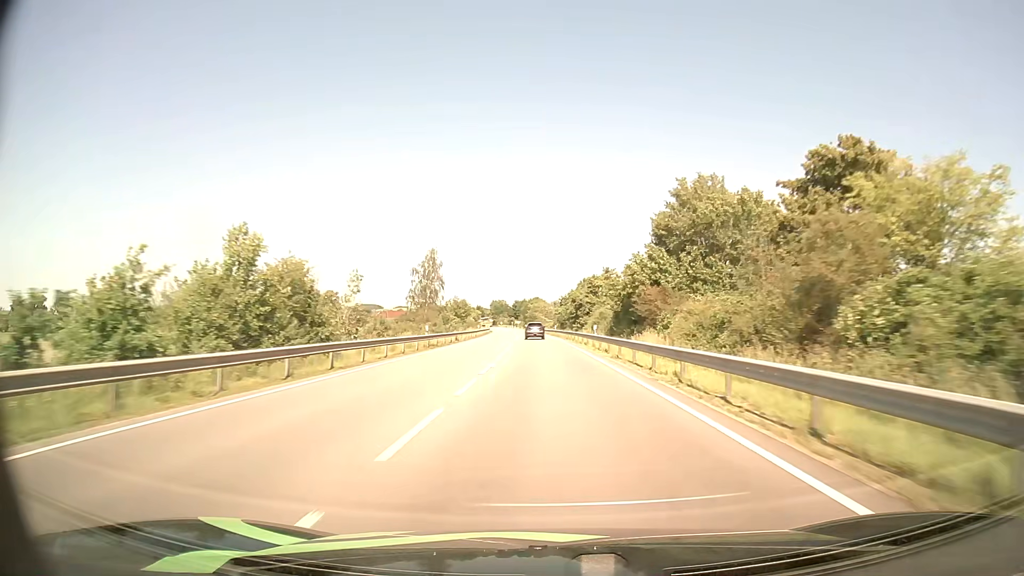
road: primary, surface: asphalt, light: Day
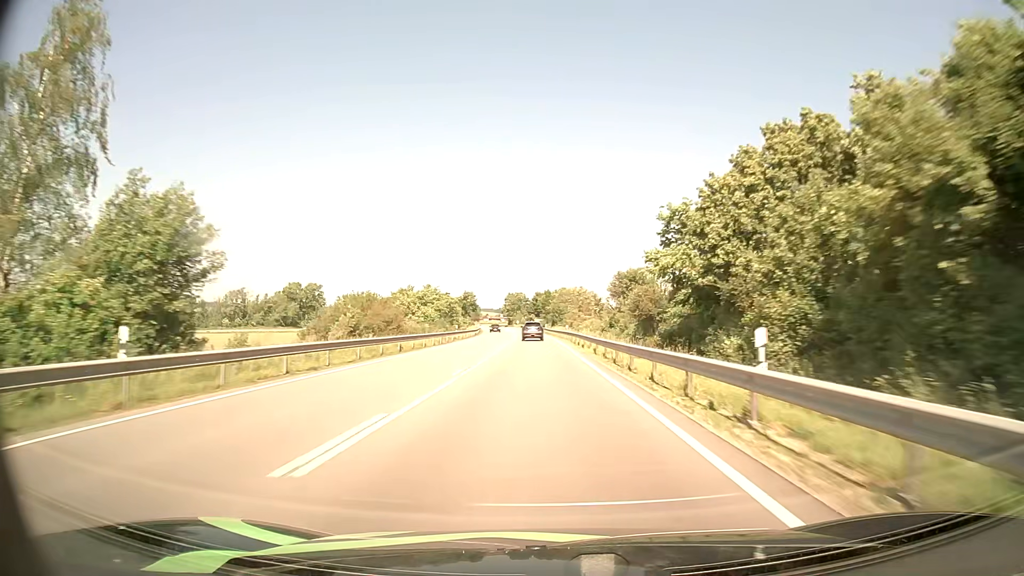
(-1.3, +79.4) m; -2°
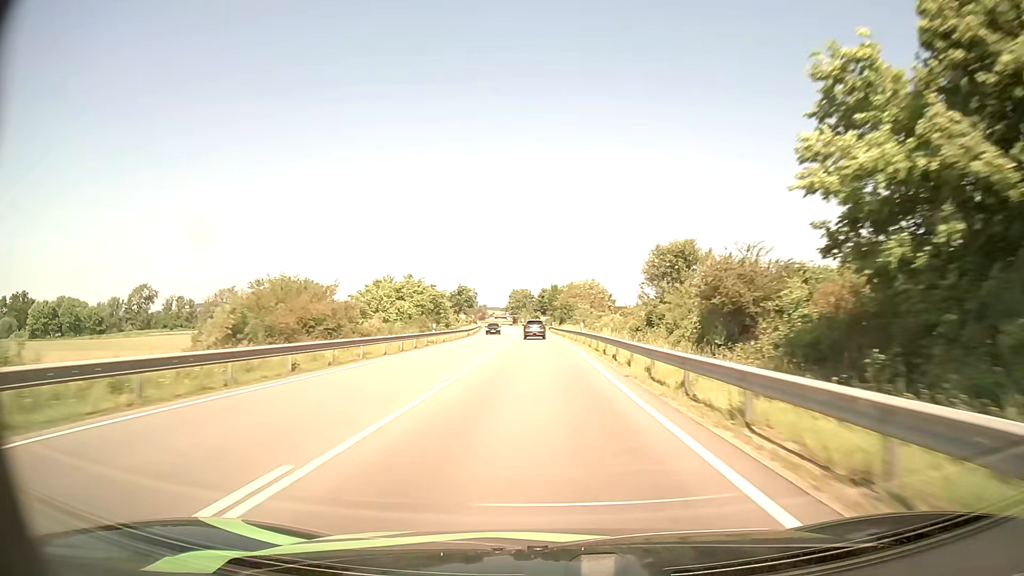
(-0.1, +15.8) m; -1°
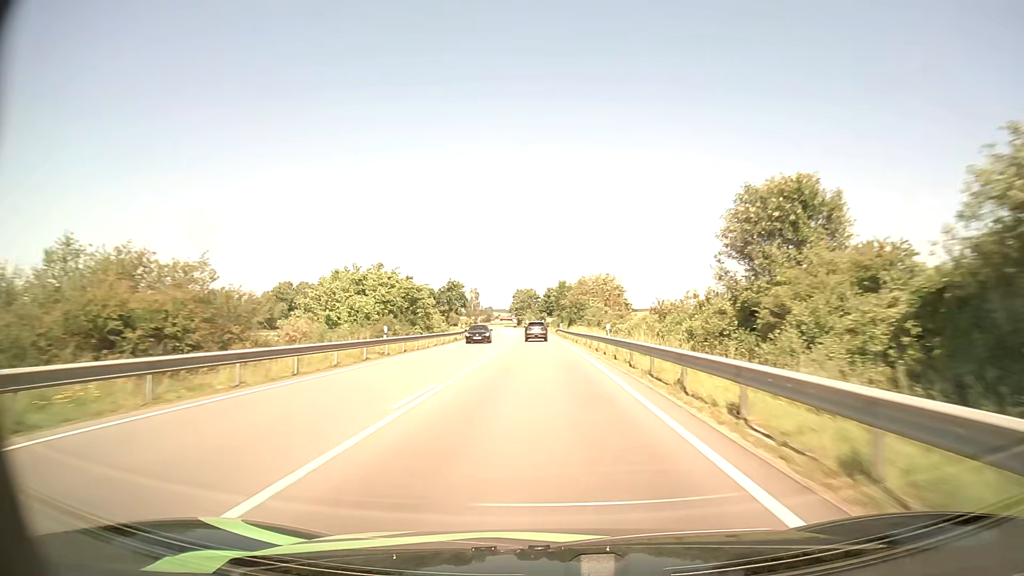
(-0.1, +15.7) m; -1°
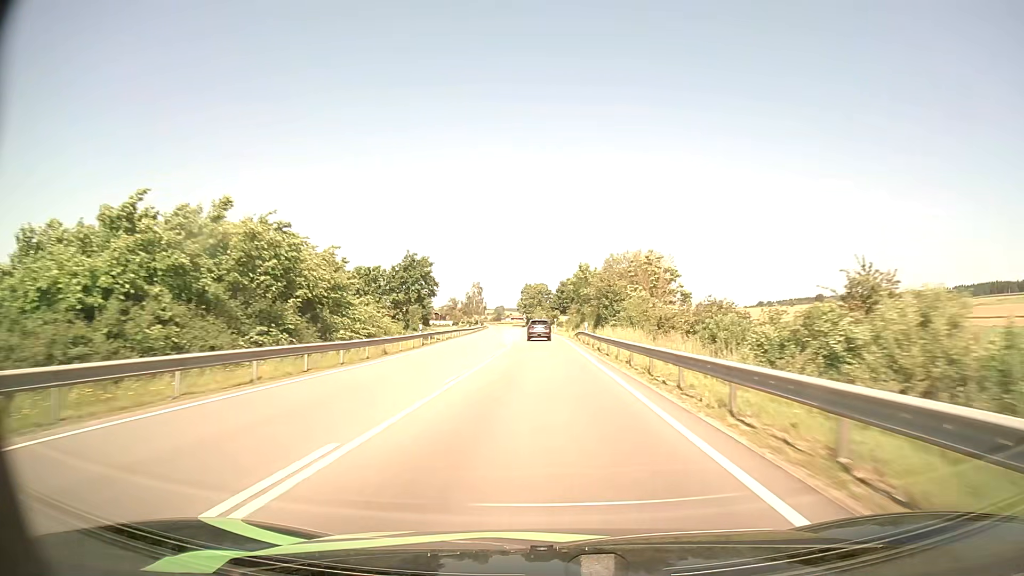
(-0.2, +31.2) m; -1°
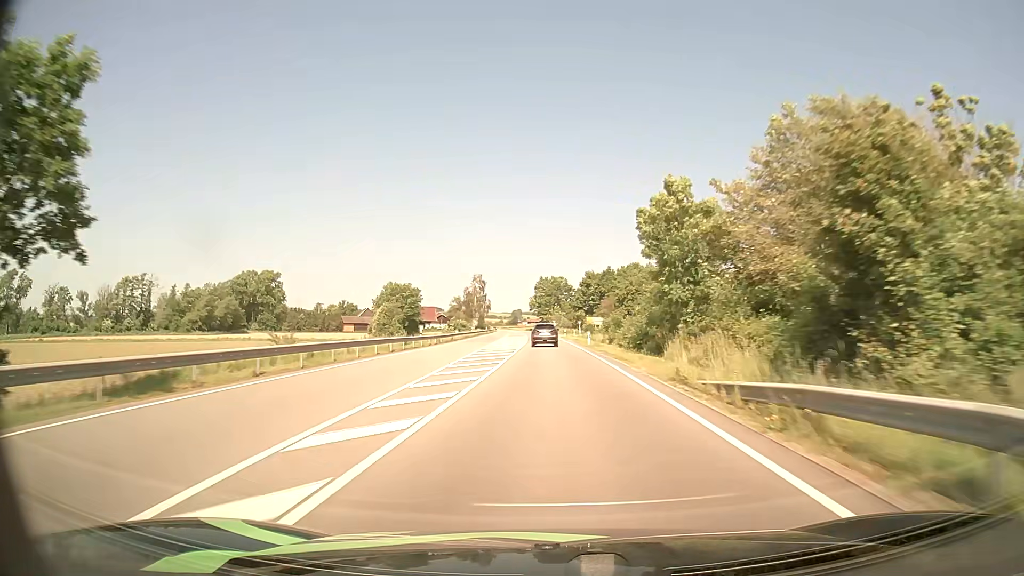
(-0.6, +46.1) m; -1°
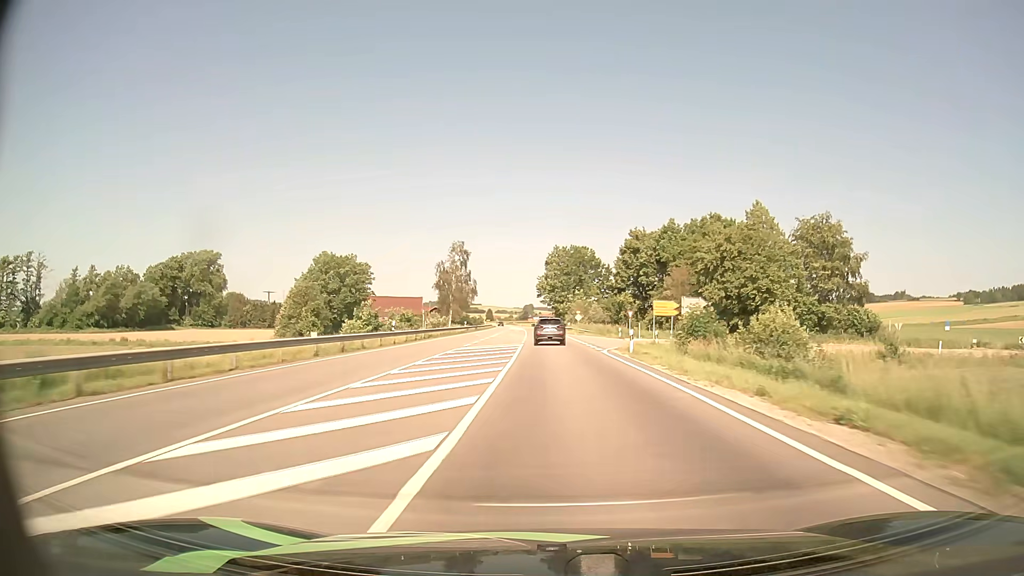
(-0.9, +59.6) m; -1°
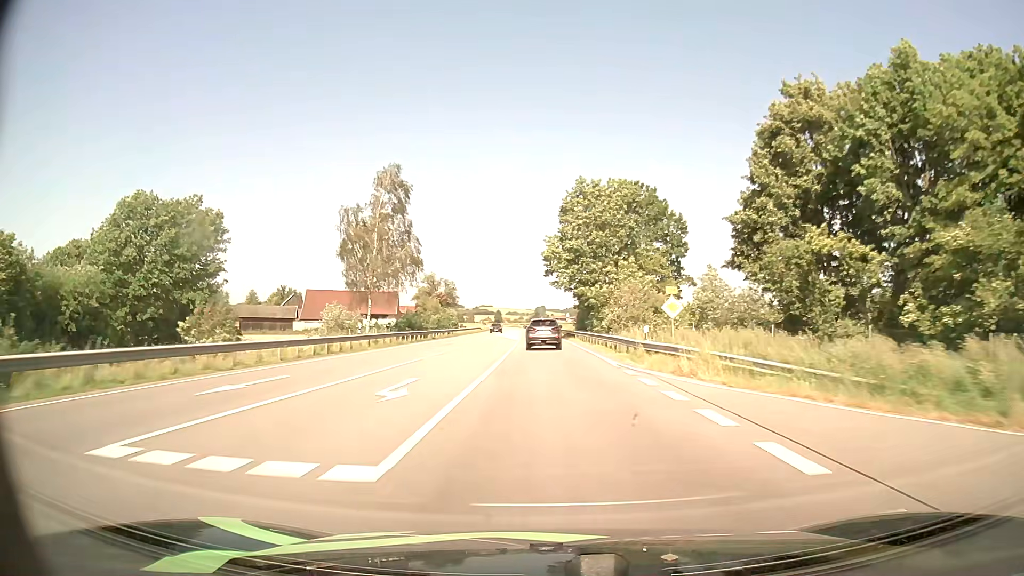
(-0.3, +56.8) m; -1°
(0, +10) (0, +20) (0, +30) (0, +40) (-1, +50) (-1, +60) (-1, +70) (-2, +80) (-2, +90) (-2, +100) m
